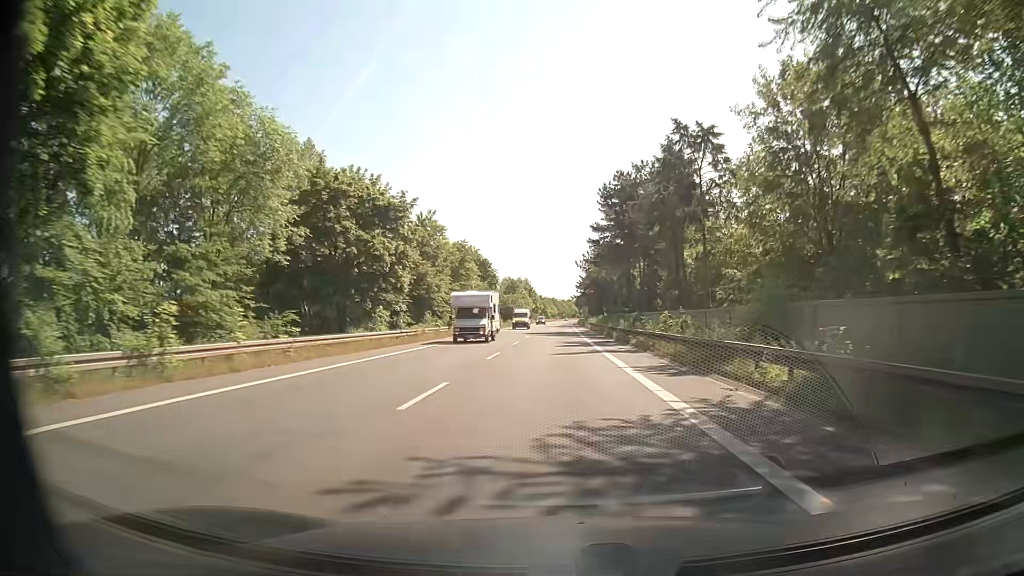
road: secondary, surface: asphalt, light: Day
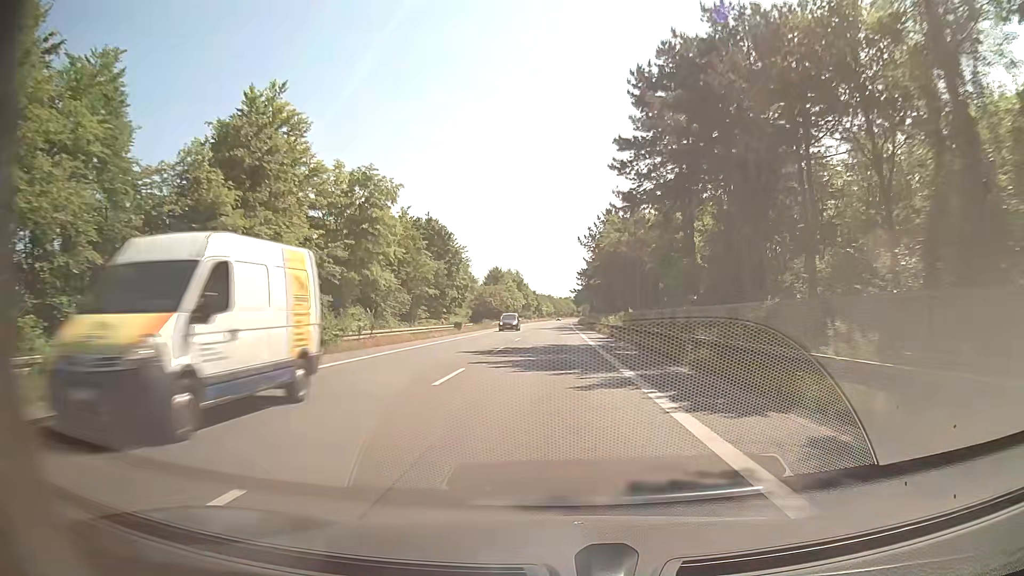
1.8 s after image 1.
(+0.1, +33.8) m; 0°
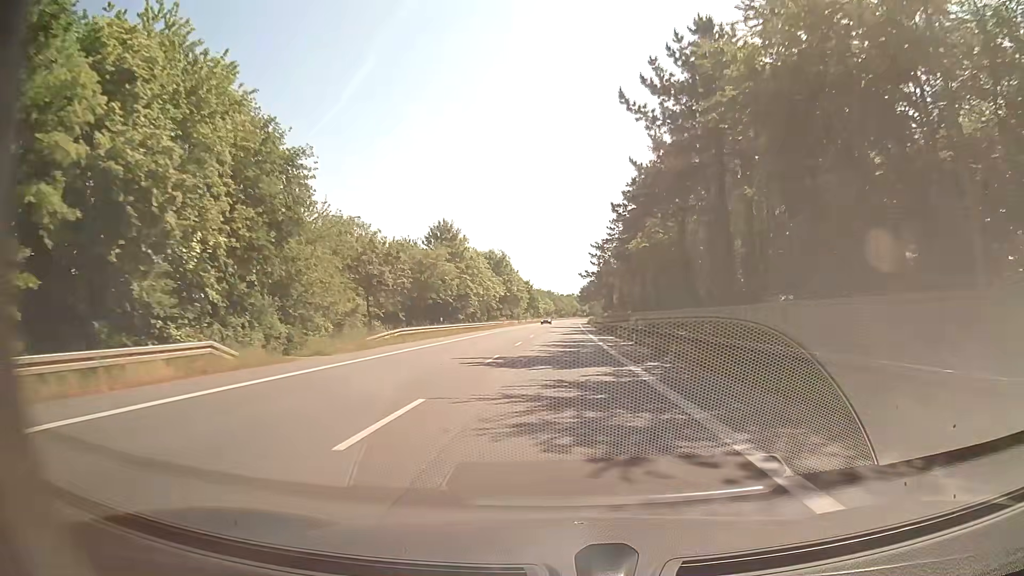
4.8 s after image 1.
(-0.1, +56.3) m; 0°
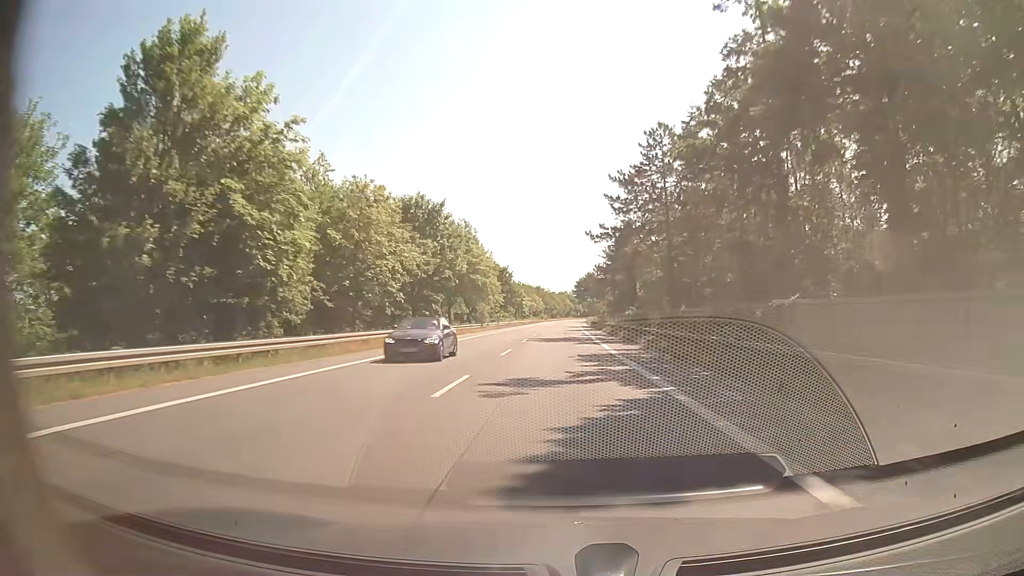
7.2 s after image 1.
(-0.2, +45.1) m; +1°
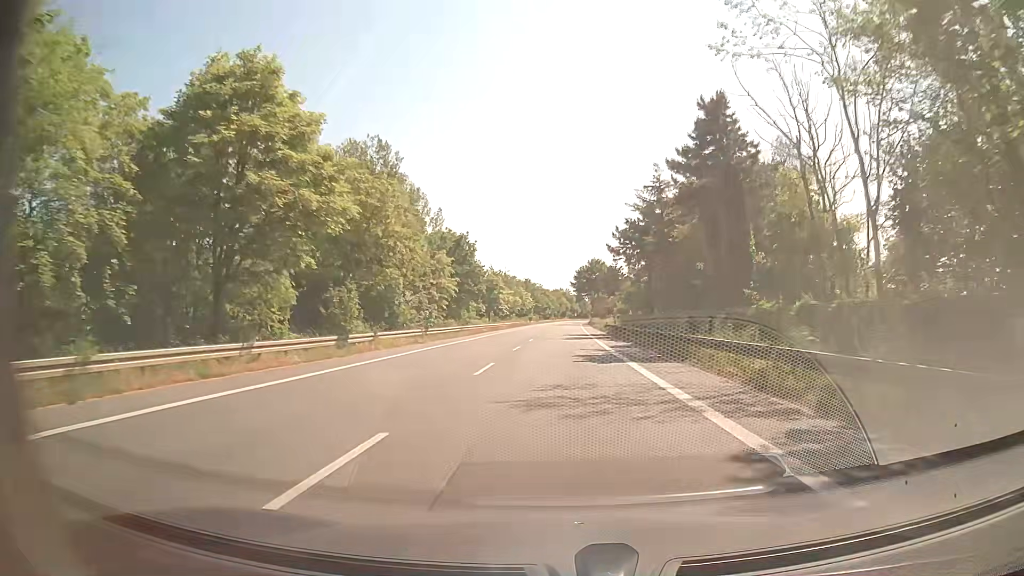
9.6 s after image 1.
(-0.2, +45.0) m; 0°
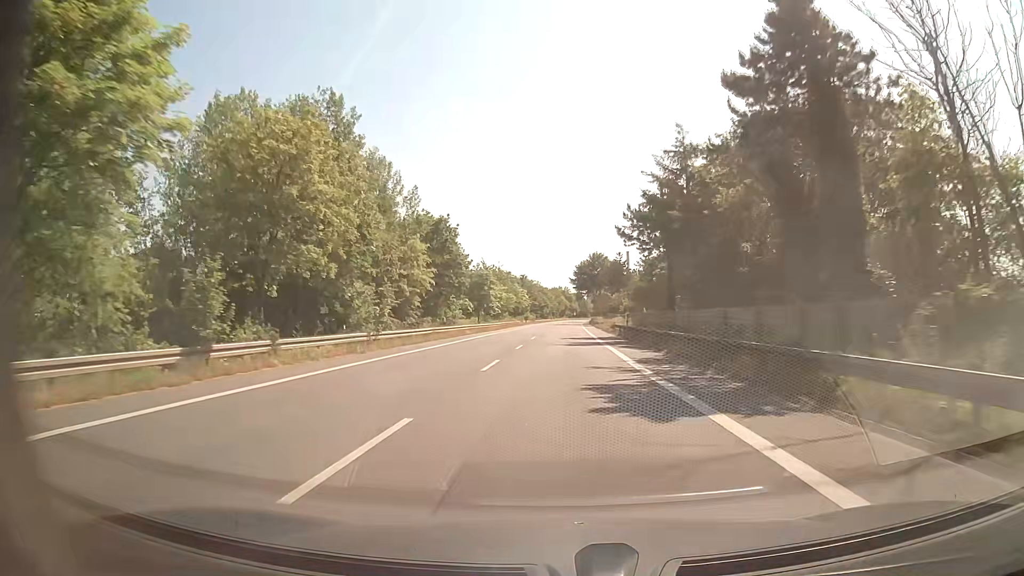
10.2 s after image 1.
(+0.1, +11.3) m; +1°
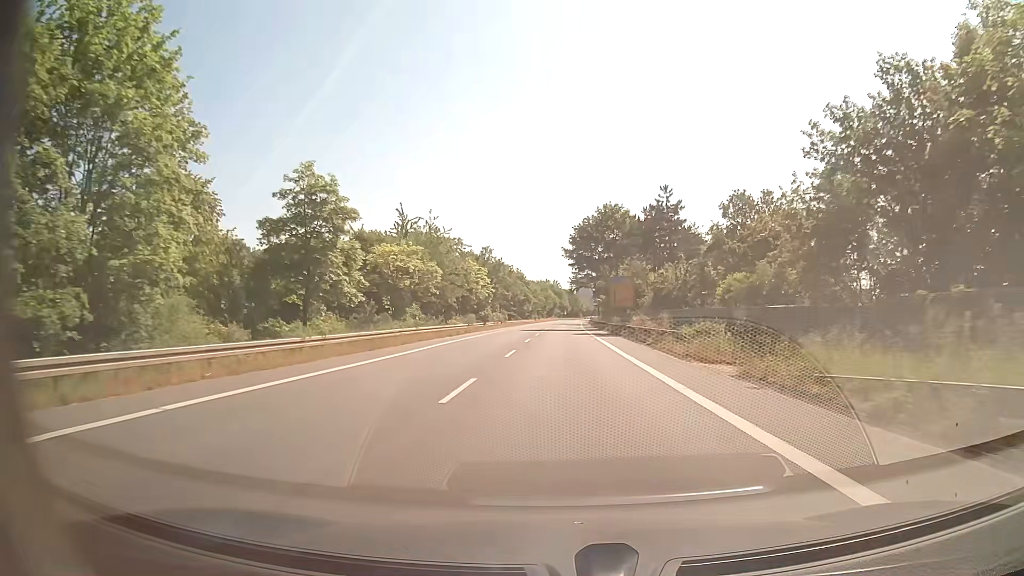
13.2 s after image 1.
(+0.2, +56.3) m; +1°
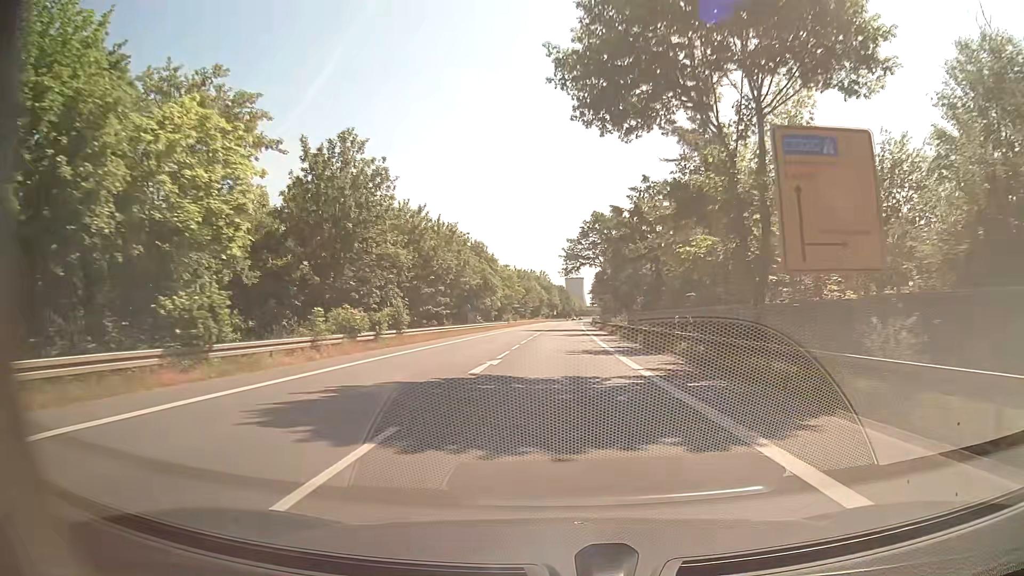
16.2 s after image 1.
(+0.4, +56.4) m; +1°
(0, +10) (0, +20) (0, +30) (0, +40) (0, +50) (0, +60) (+1, +70) (+1, +80) (+1, +90) (+1, +100) m
